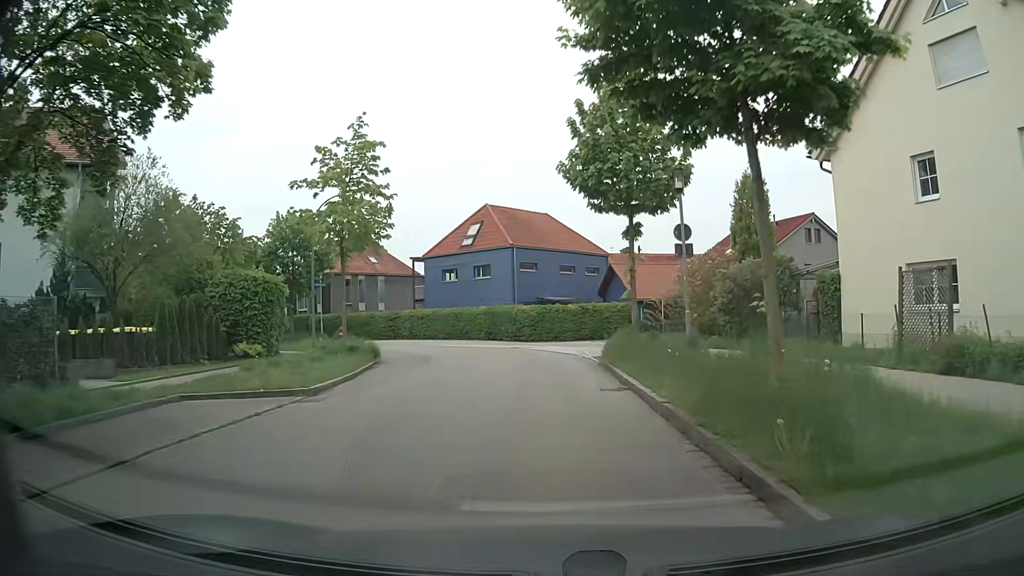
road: residential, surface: asphalt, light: Day
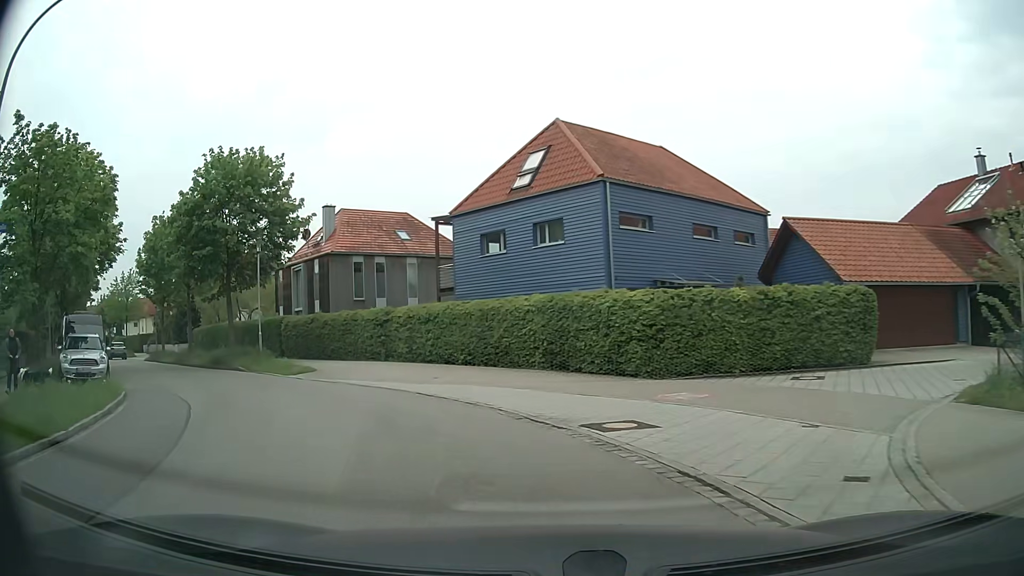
(-0.6, +23.0) m; -10°
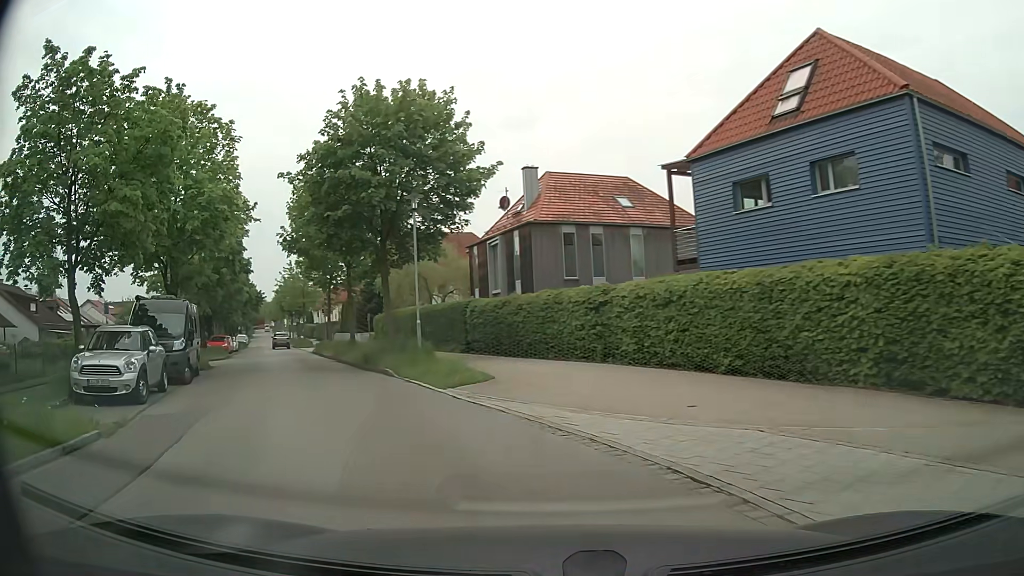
(-1.2, +8.4) m; -18°
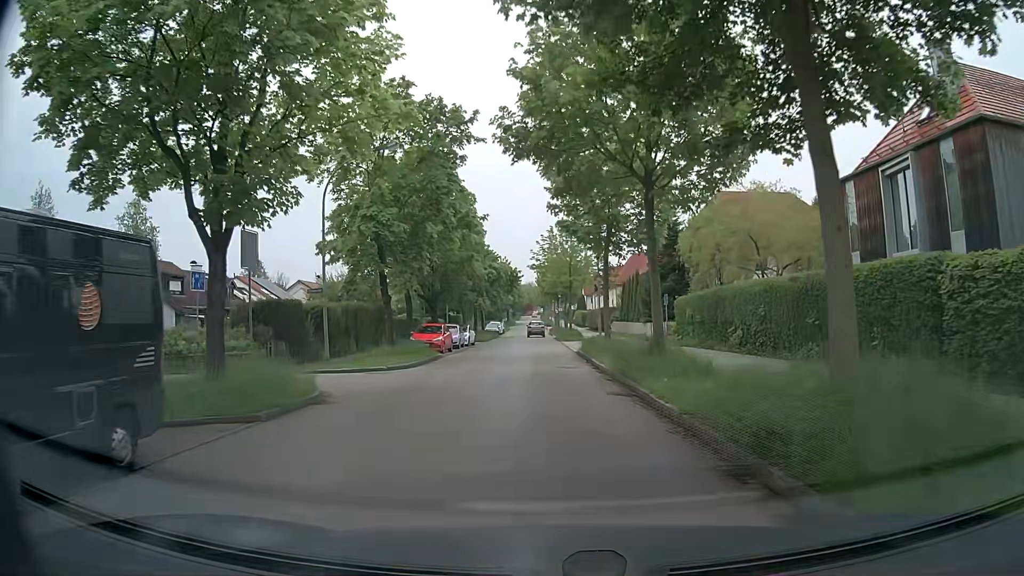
(-5.1, +17.0) m; -23°
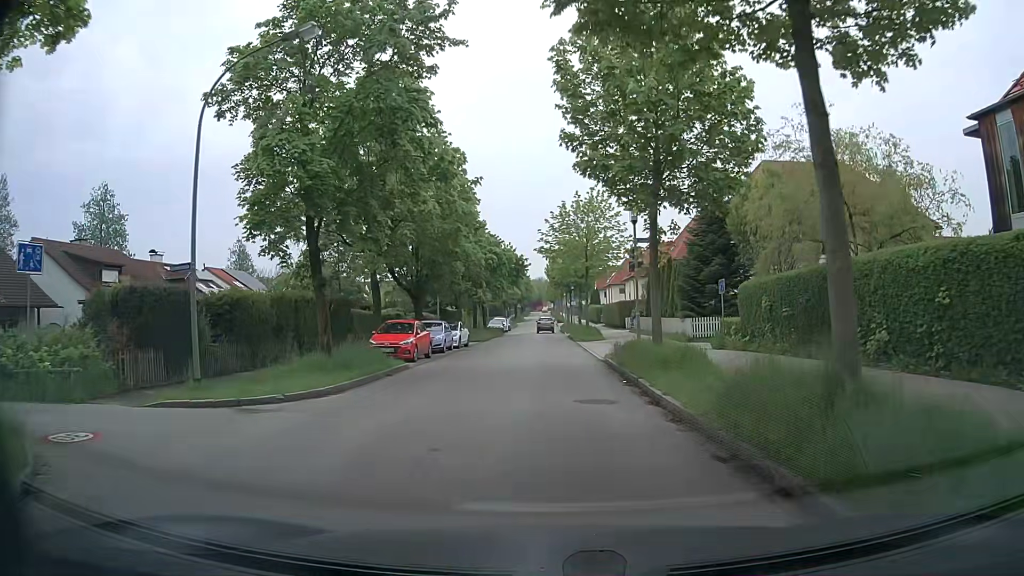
(-0.1, +9.6) m; -1°
(0, +10) (0, +20) (0, +30) (0, +40) (0, +50) (0, +60) (0, +70) (0, +80) (0, +90) (0, +100) m
